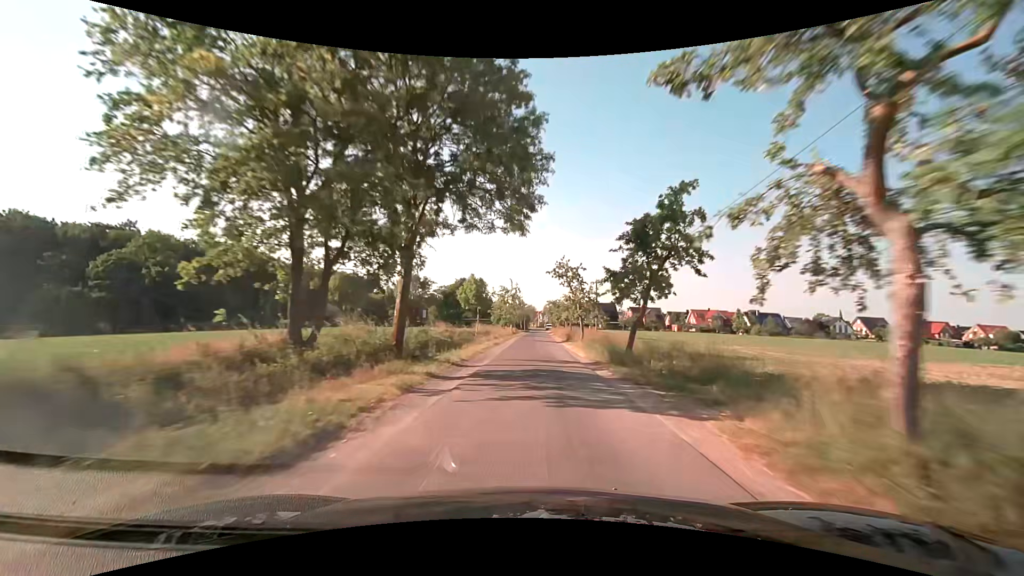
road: unclassified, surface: asphalt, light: Day
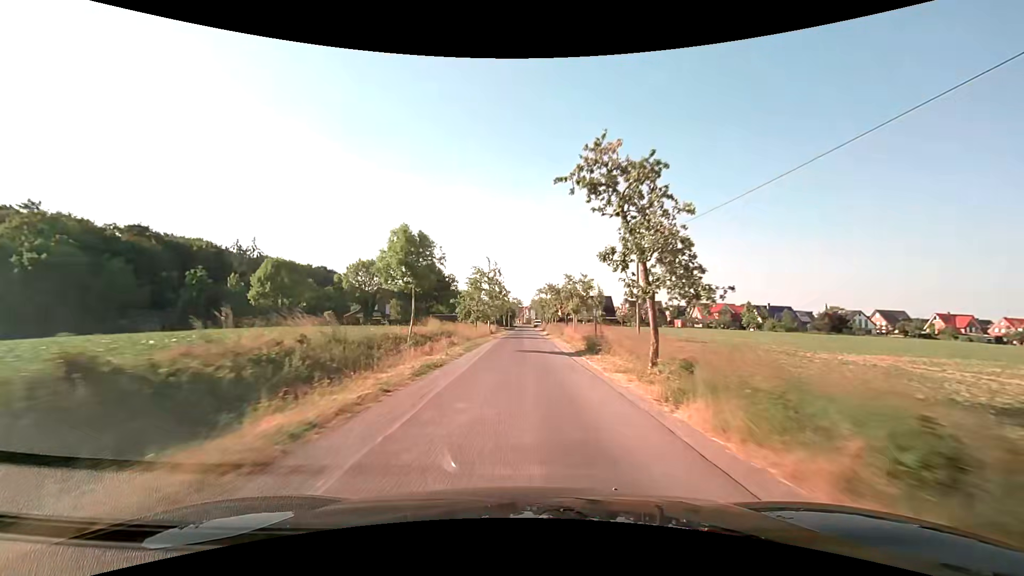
(+0.4, +21.5) m; +2°
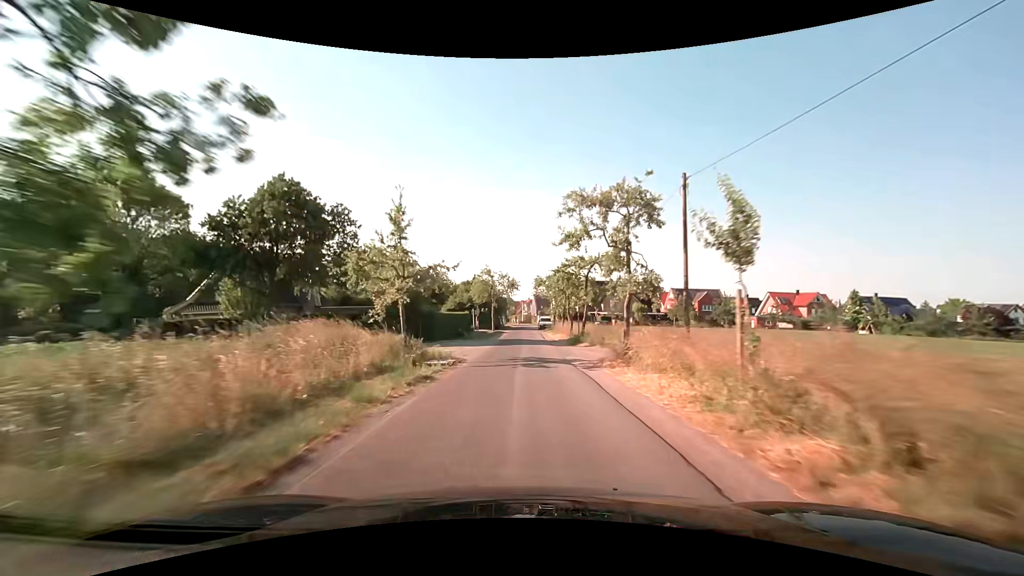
(-0.1, +52.3) m; 0°
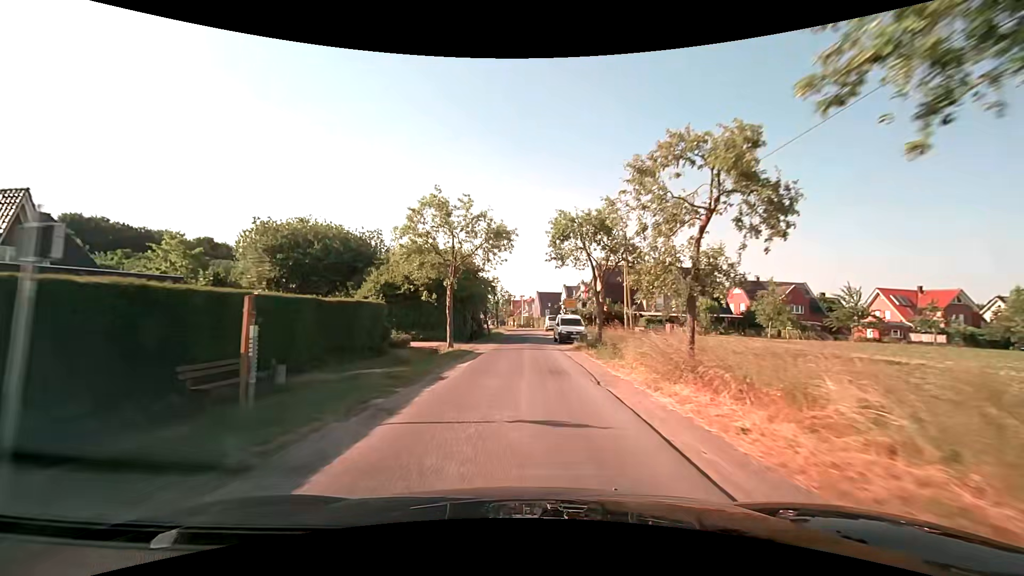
(+0.2, +35.4) m; 0°
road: residential
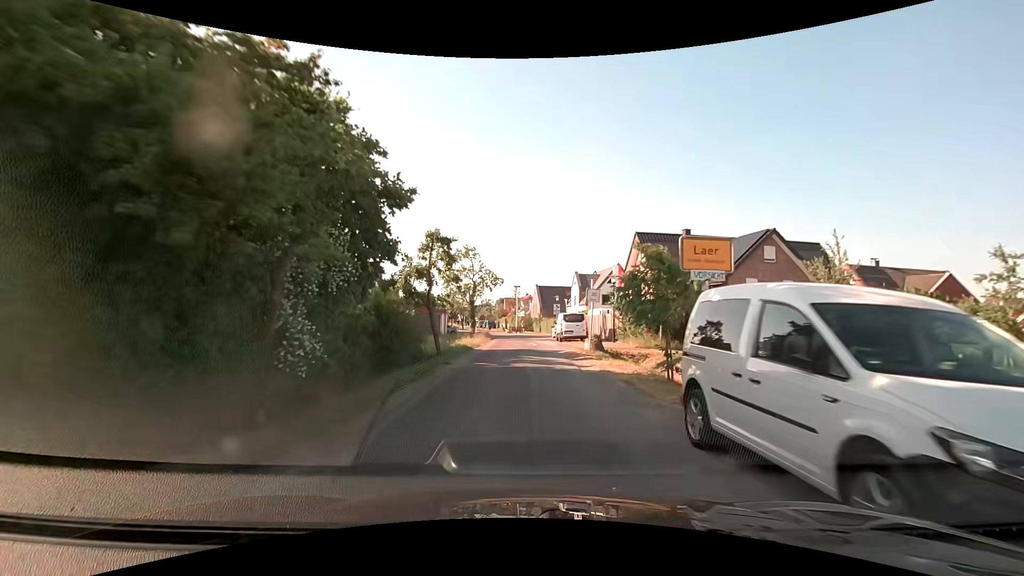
(+0.2, +27.9) m; +1°
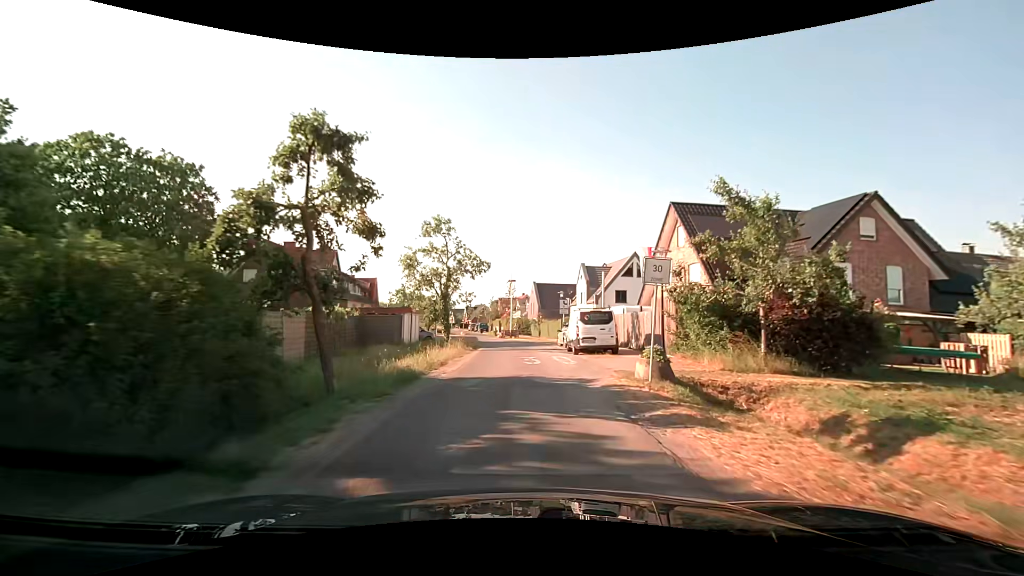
(0.0, +11.8) m; 0°
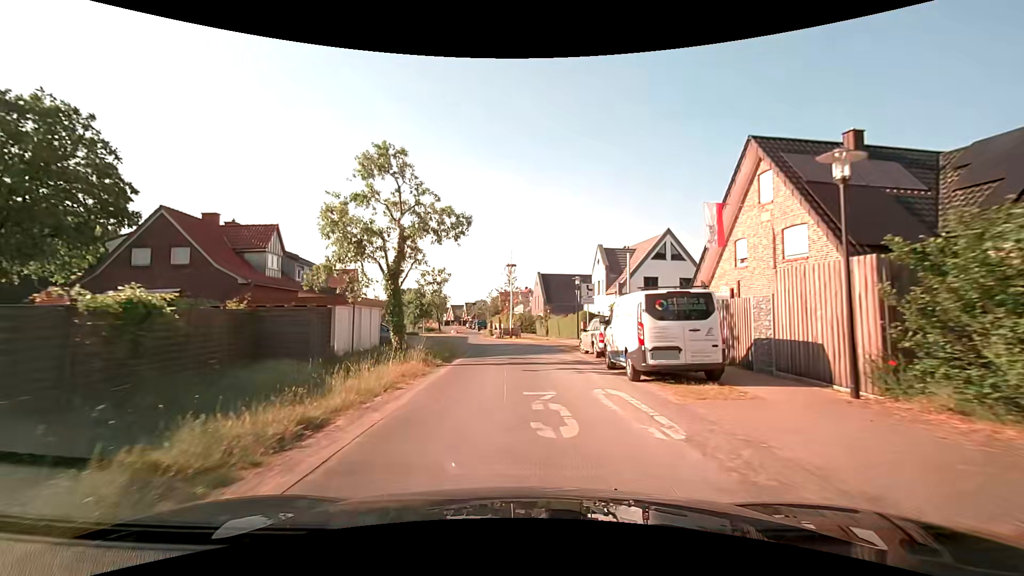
(0.0, +11.2) m; -1°
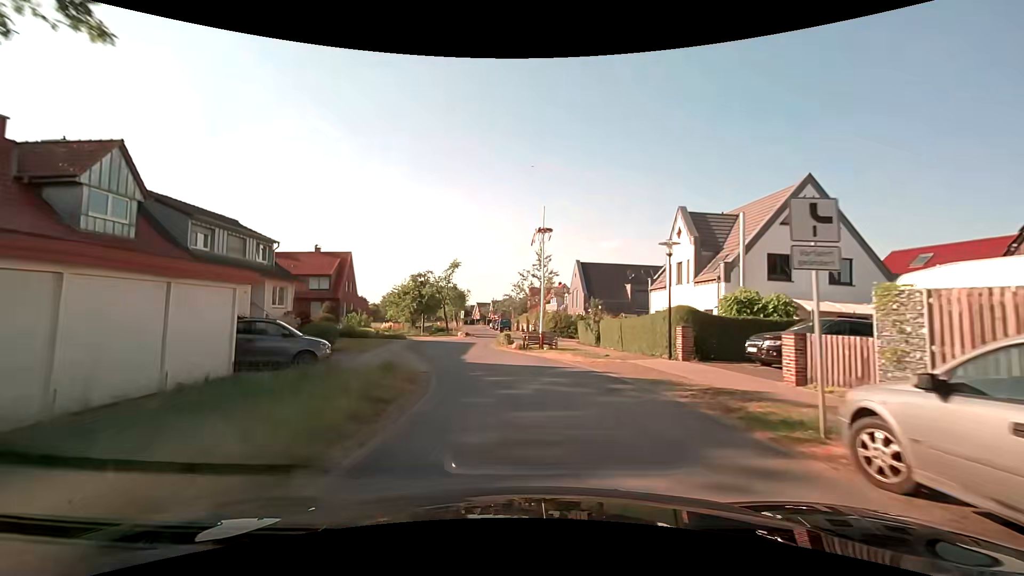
(-0.2, +16.0) m; -3°
(-1, +10) (-2, +20) (-4, +30) (-2, +39) (+6, +45) (+16, +46) (+26, +47) (+36, +48) (+46, +49) (+56, +49) m
